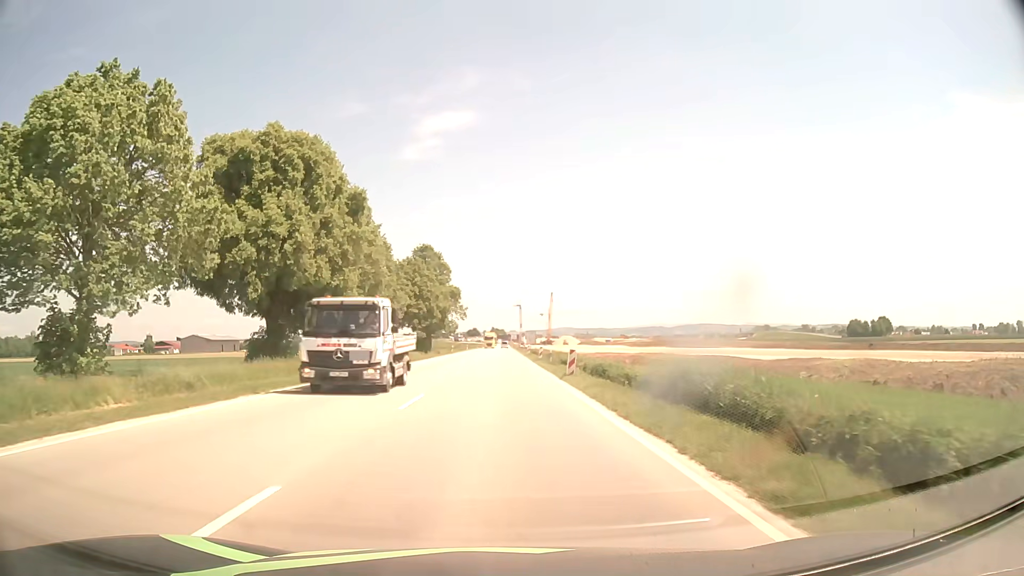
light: Day
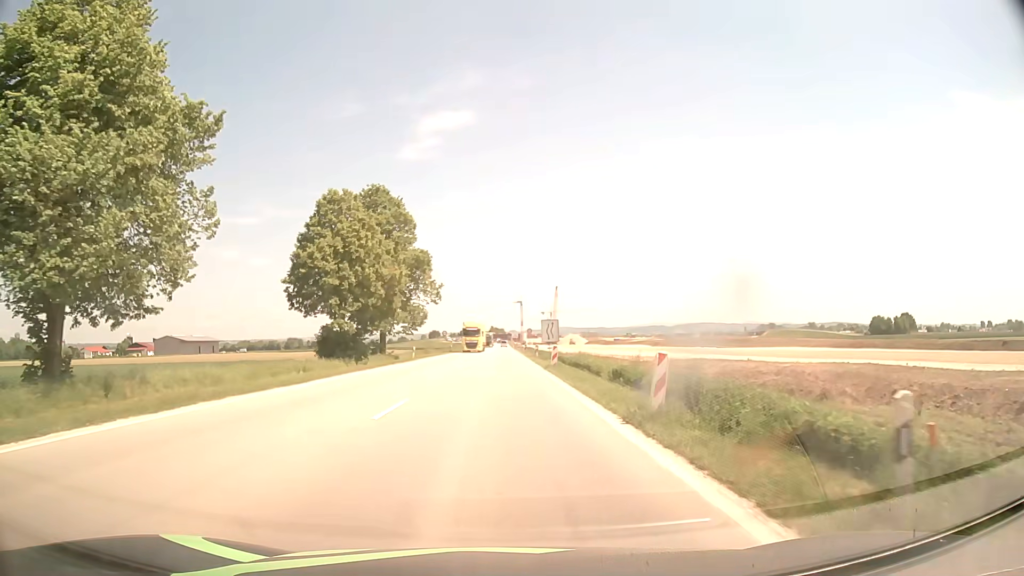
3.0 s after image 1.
(0.0, +38.1) m; 0°
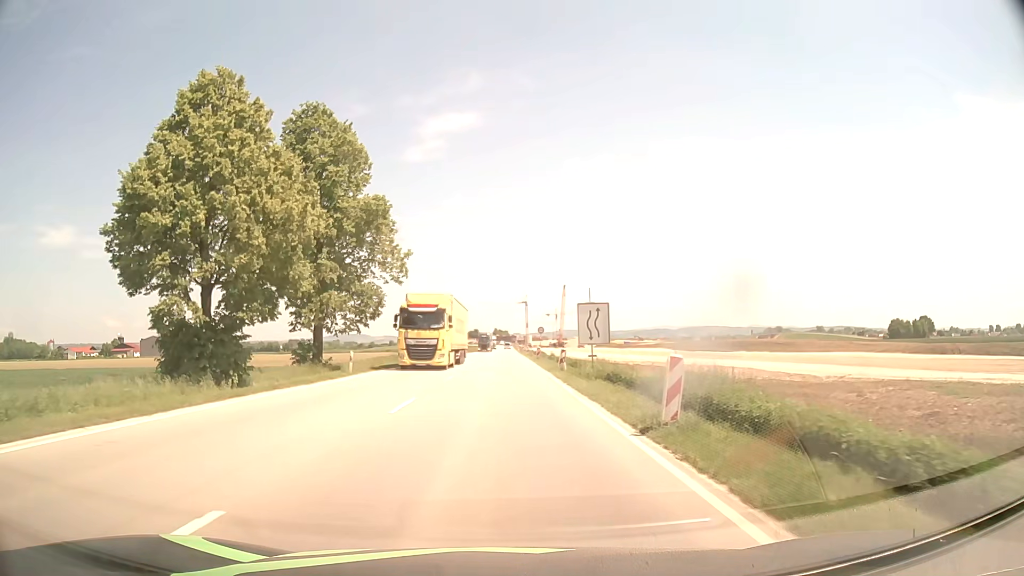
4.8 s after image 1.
(-0.1, +22.8) m; -1°
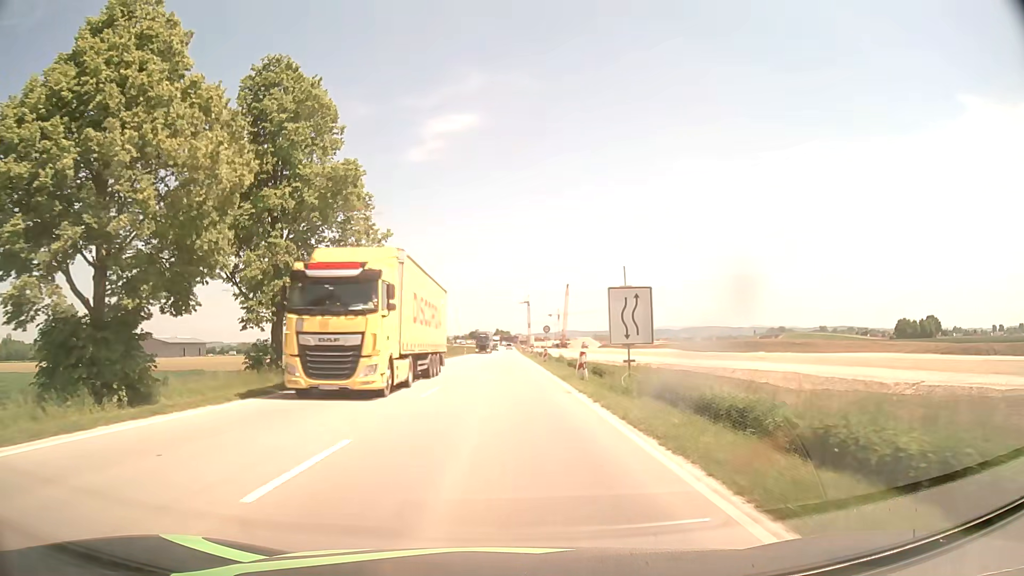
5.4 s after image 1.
(0.0, +7.6) m; 0°
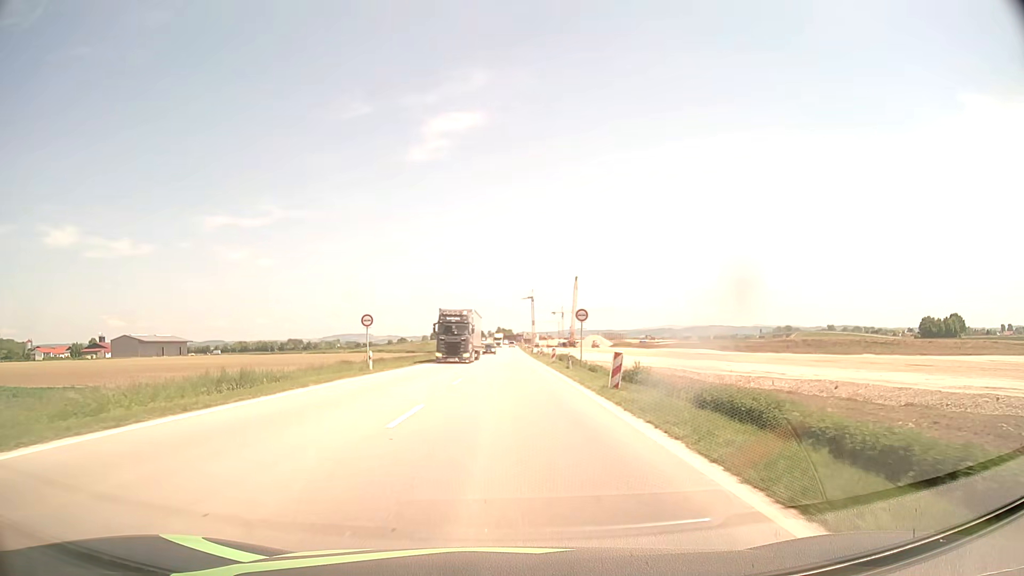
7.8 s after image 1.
(0.0, +30.4) m; 0°
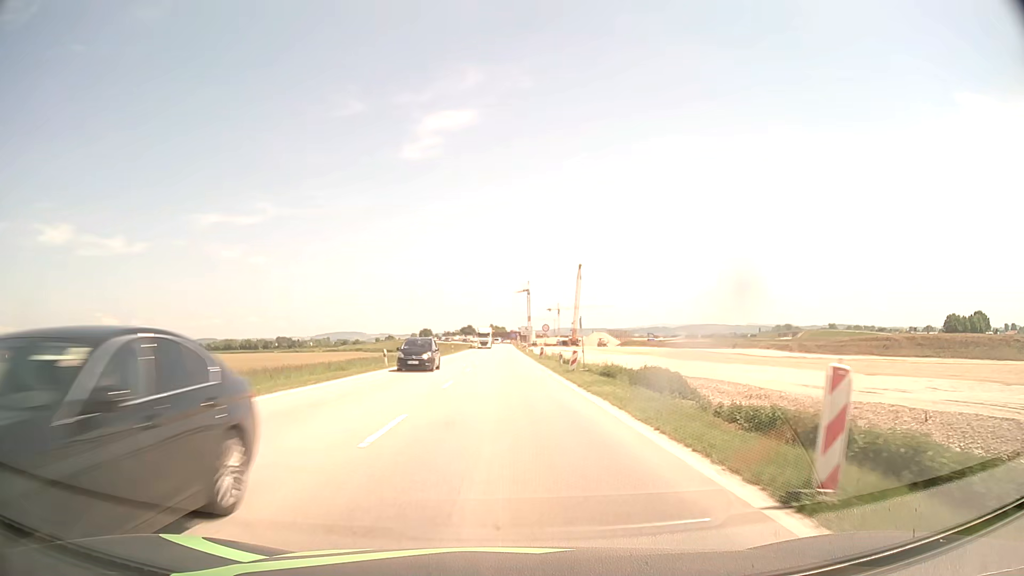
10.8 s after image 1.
(+0.2, +38.1) m; +1°
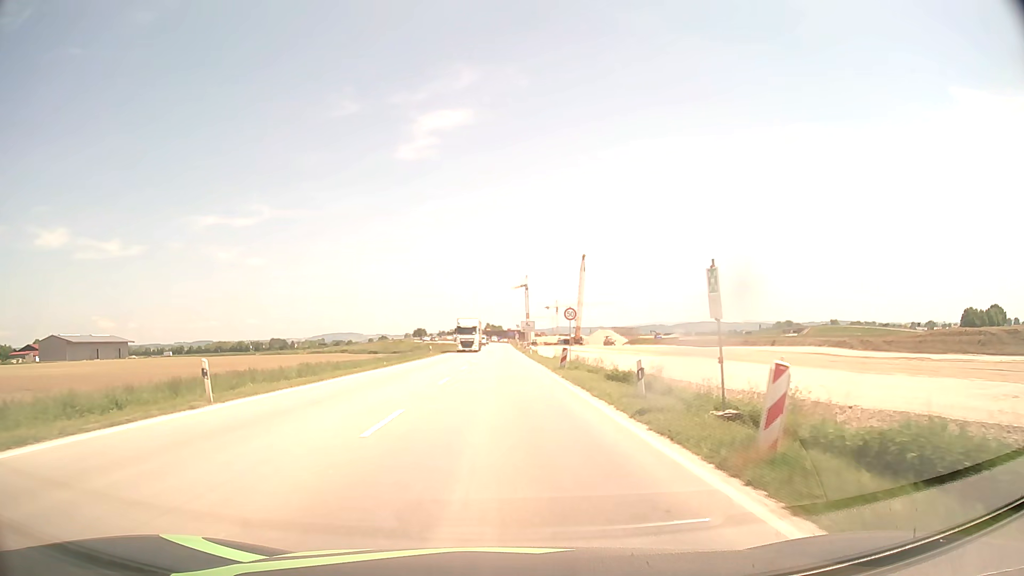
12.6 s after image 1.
(+0.1, +23.0) m; 0°
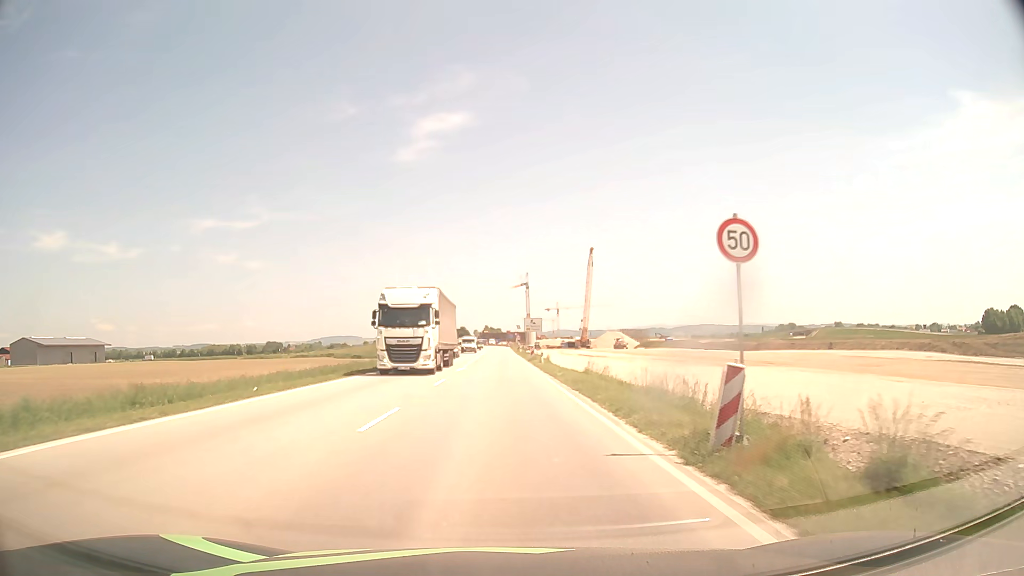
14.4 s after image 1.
(0.0, +23.0) m; 0°
(0, +10) (0, +20) (0, +30) (0, +40) (-1, +50) (-1, +60) (-1, +70) (-1, +80) (-1, +90) (-1, +100) m
